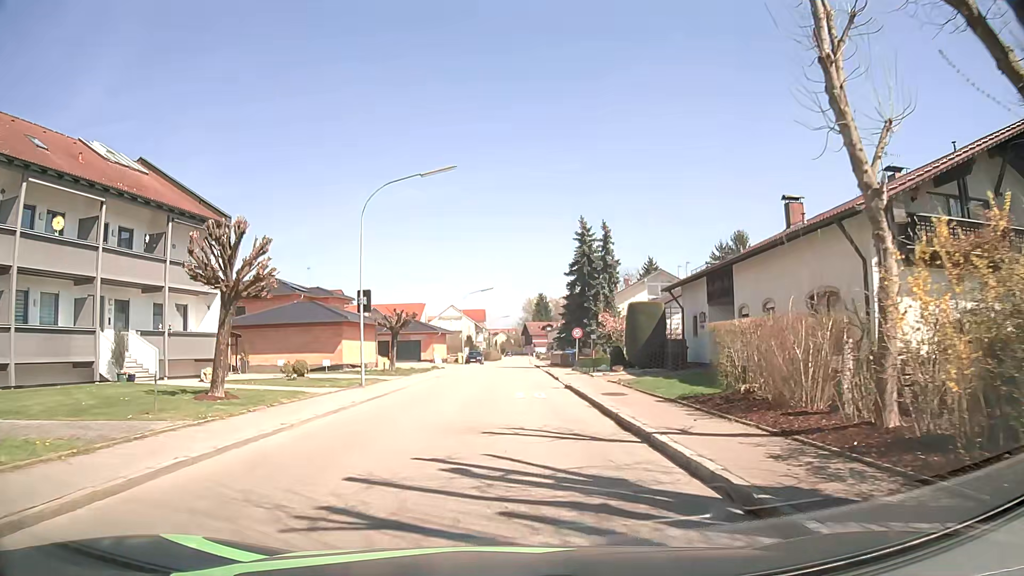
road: residential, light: Day
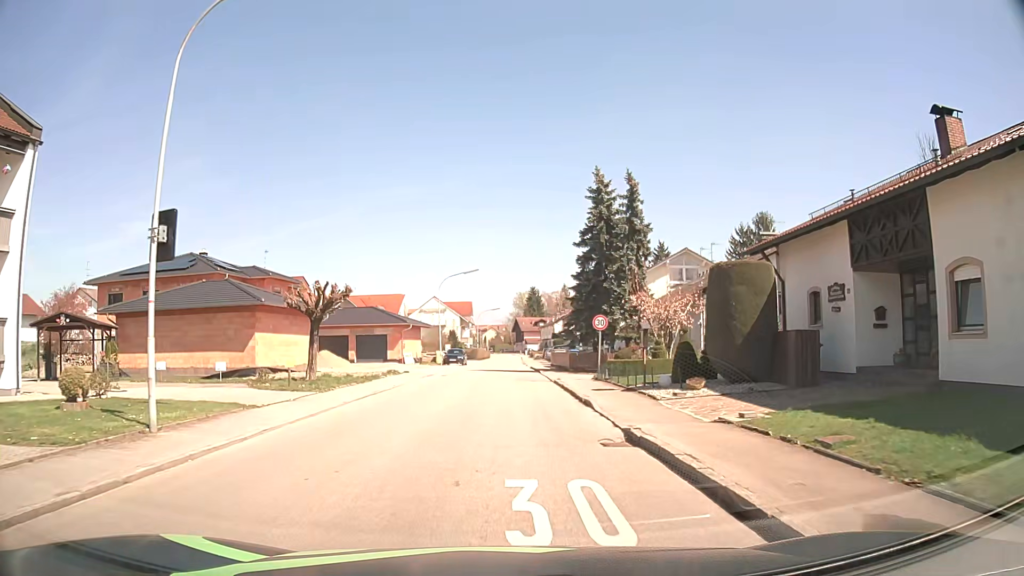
(+0.2, +14.1) m; +1°
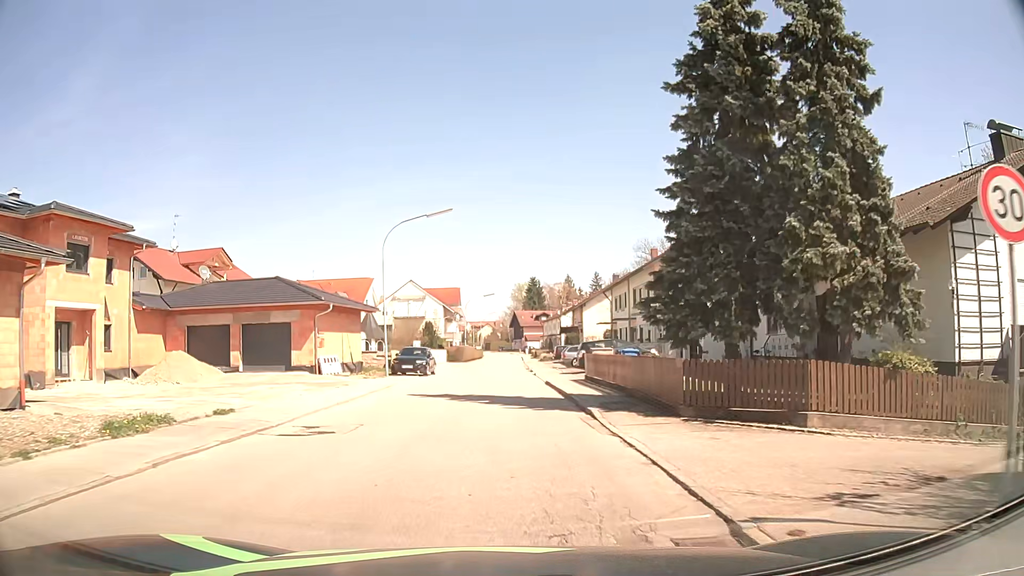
(+0.1, +23.9) m; 0°
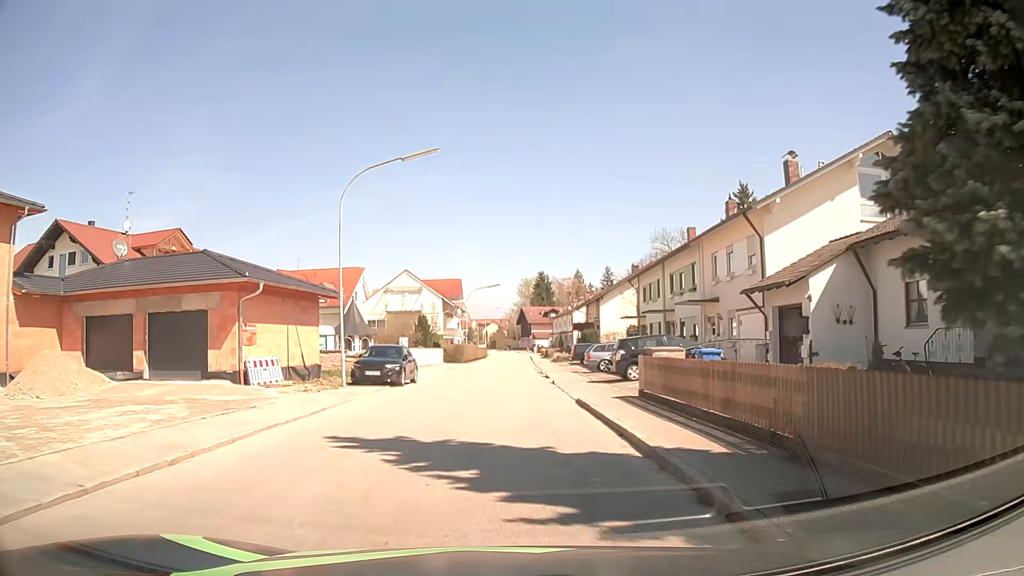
(0.0, +9.7) m; -1°
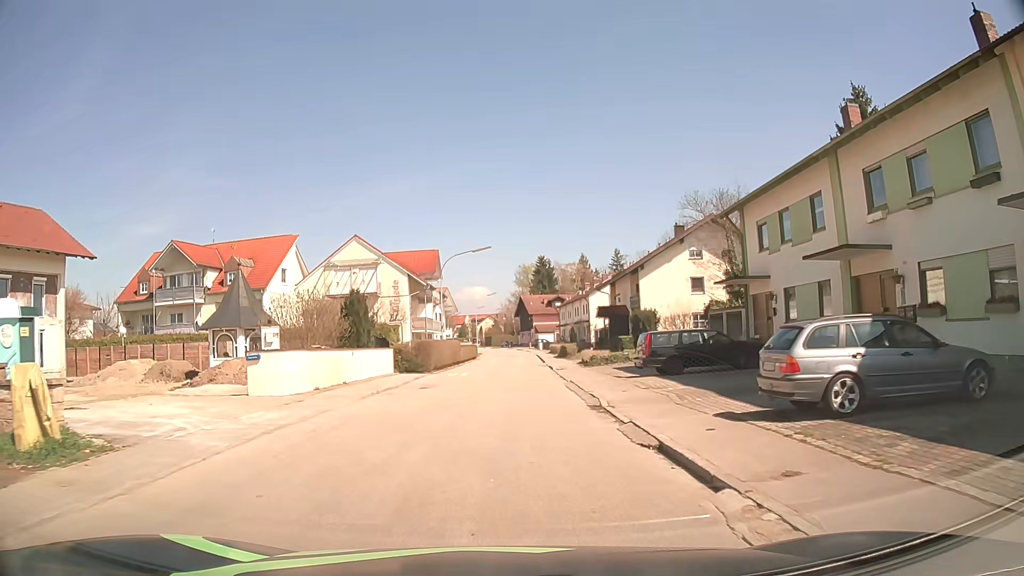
(+0.1, +24.1) m; 0°
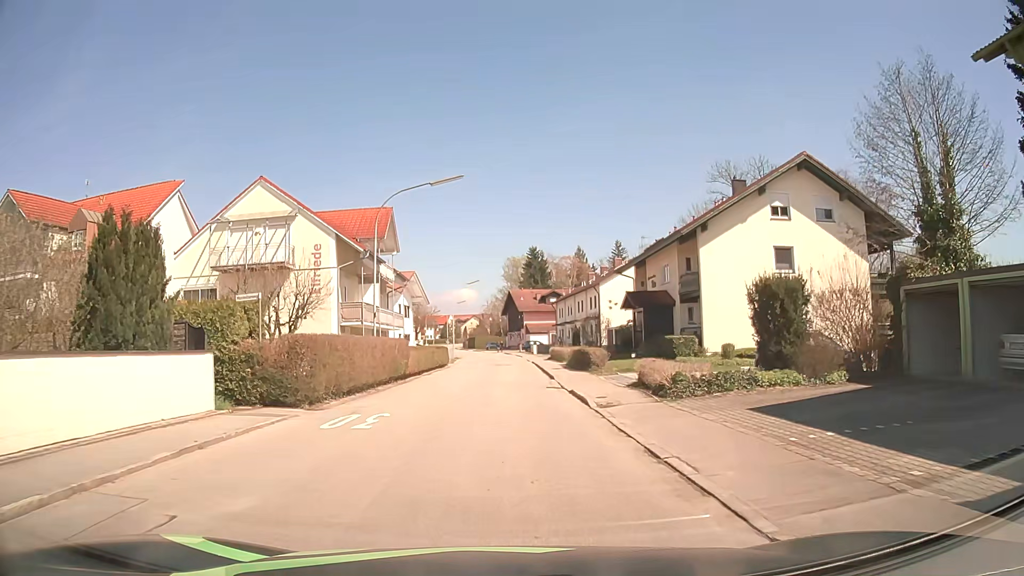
(+0.3, +19.2) m; +1°
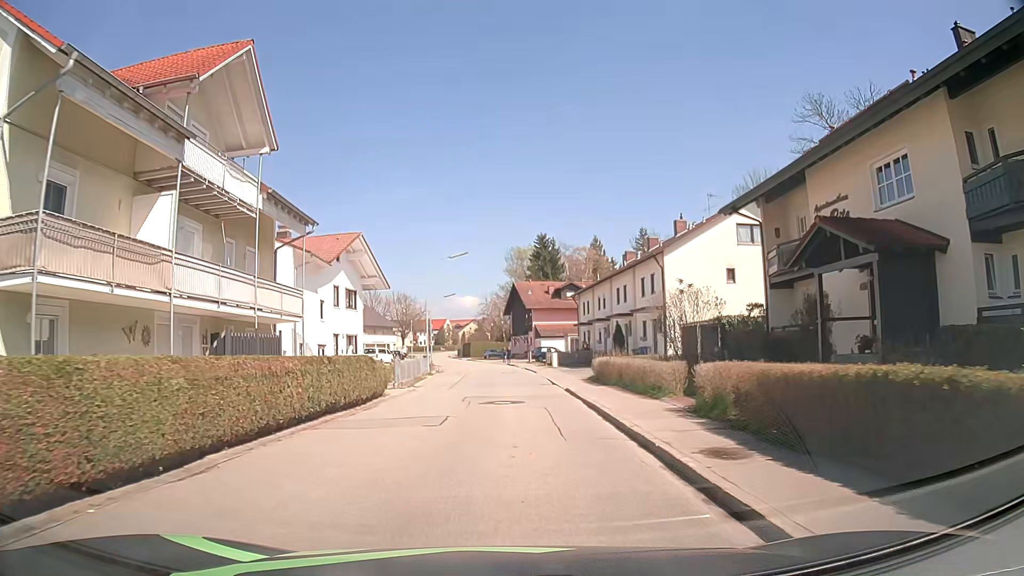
(-0.1, +24.8) m; -1°
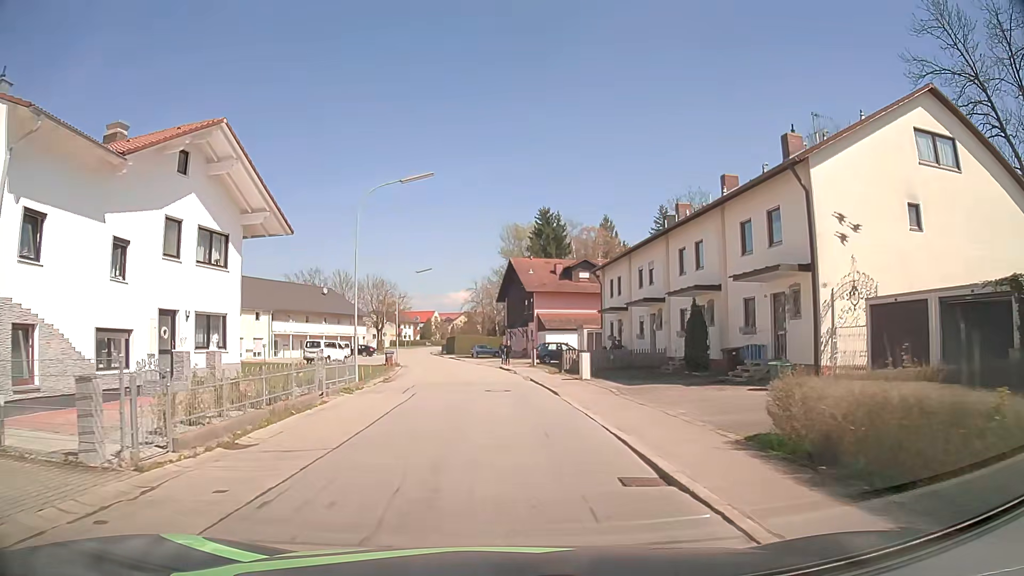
(+0.2, +19.6) m; +1°
(0, +10) (-1, +20) (-1, +30) (-2, +40) (-4, +50) (-5, +60) (-7, +69) (-10, +79) (-12, +89) (-14, +99) m
